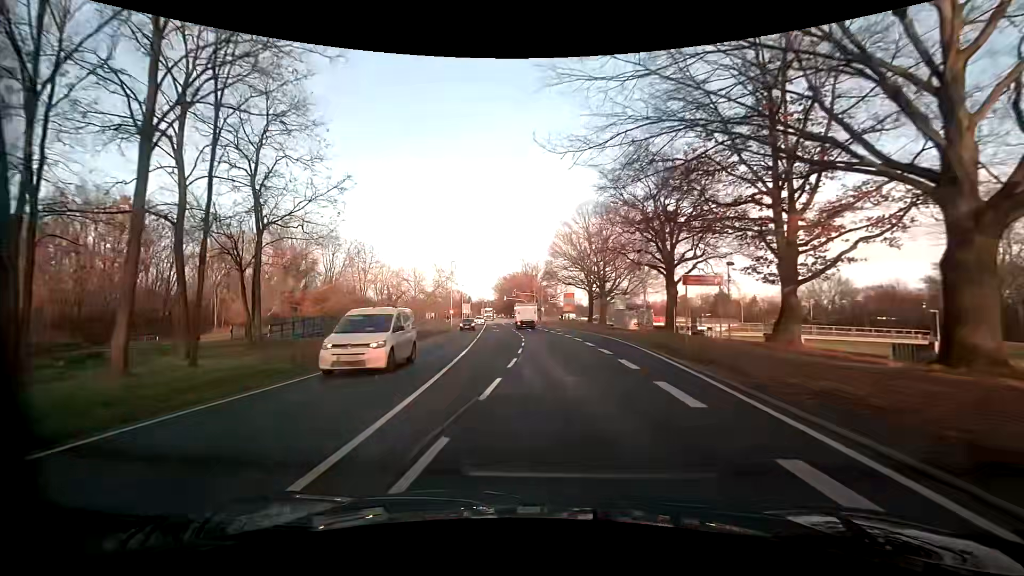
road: primary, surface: asphalt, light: Day
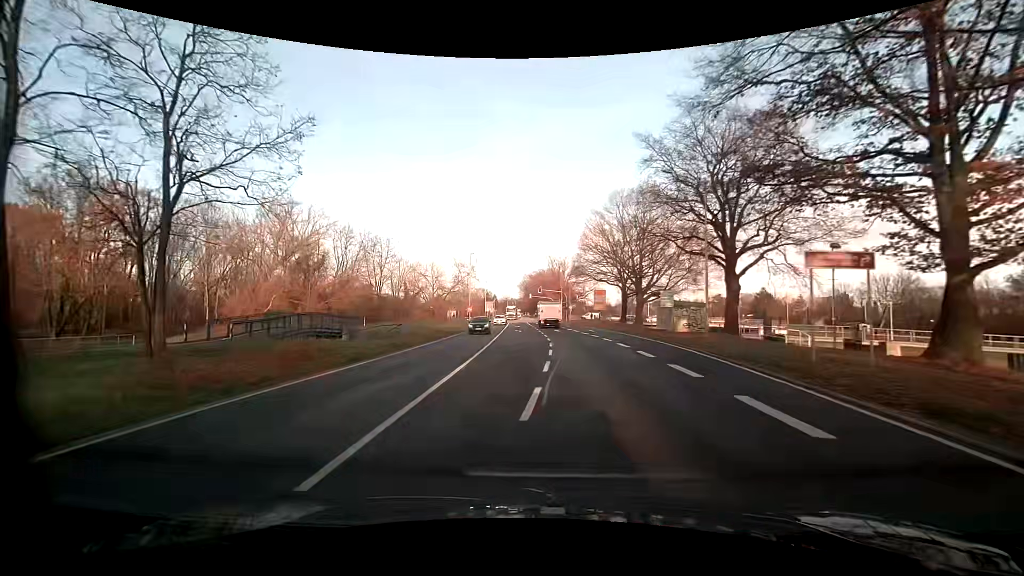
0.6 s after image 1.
(-0.1, +7.6) m; -2°
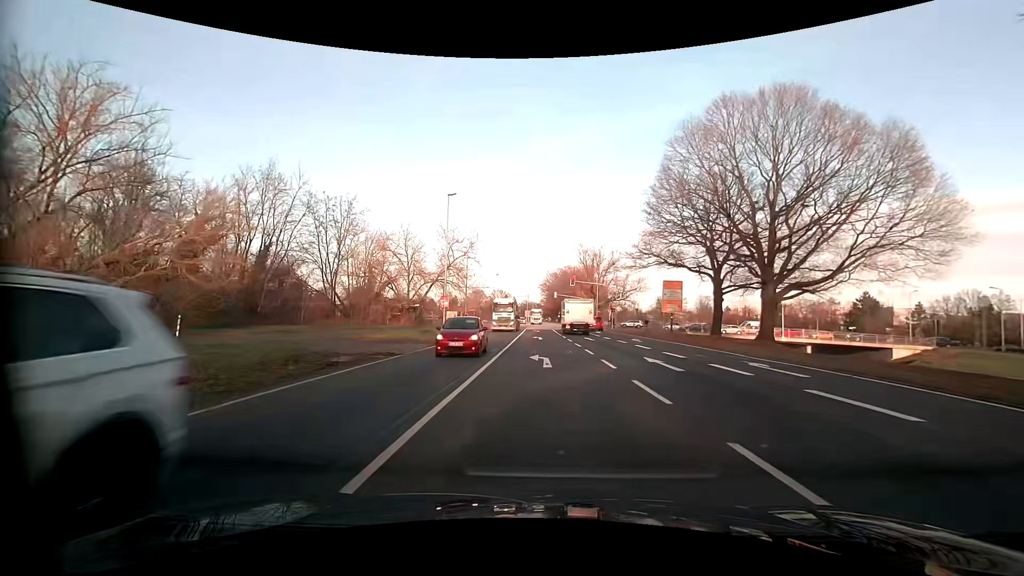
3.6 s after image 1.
(-1.4, +33.2) m; -3°
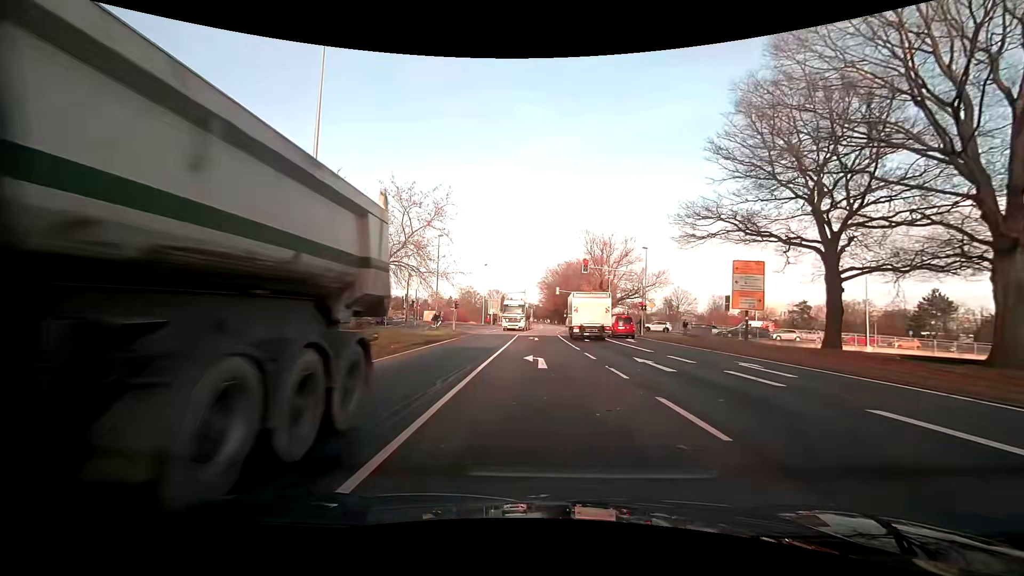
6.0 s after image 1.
(0.0, +20.0) m; +1°
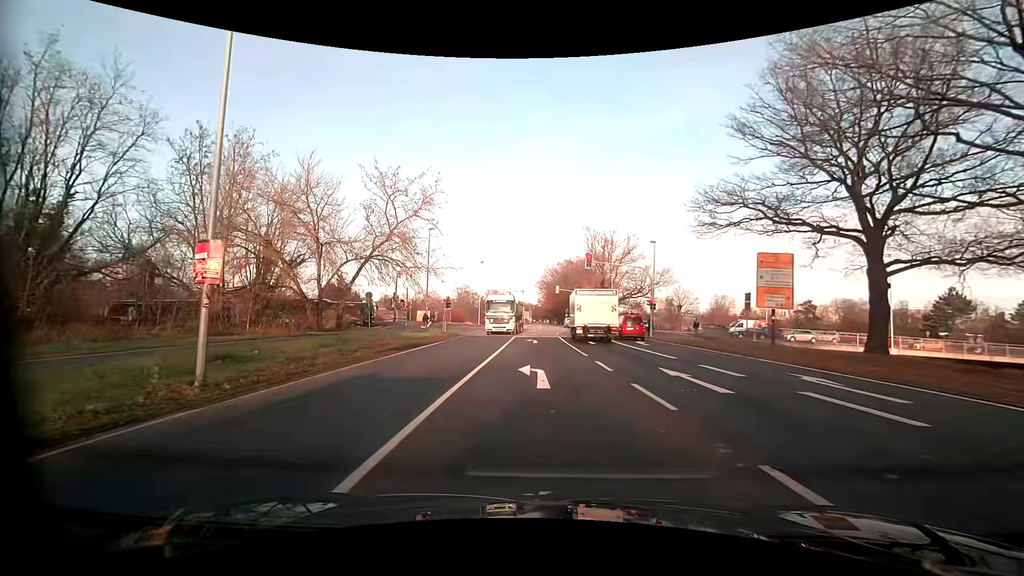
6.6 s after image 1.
(0.0, +4.1) m; 0°
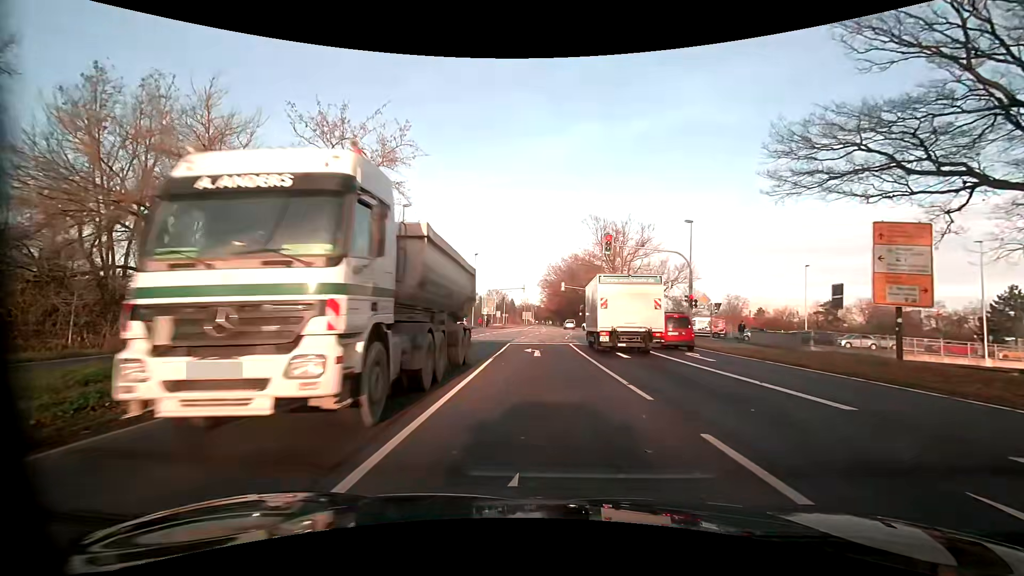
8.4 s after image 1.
(-0.1, +10.3) m; -1°
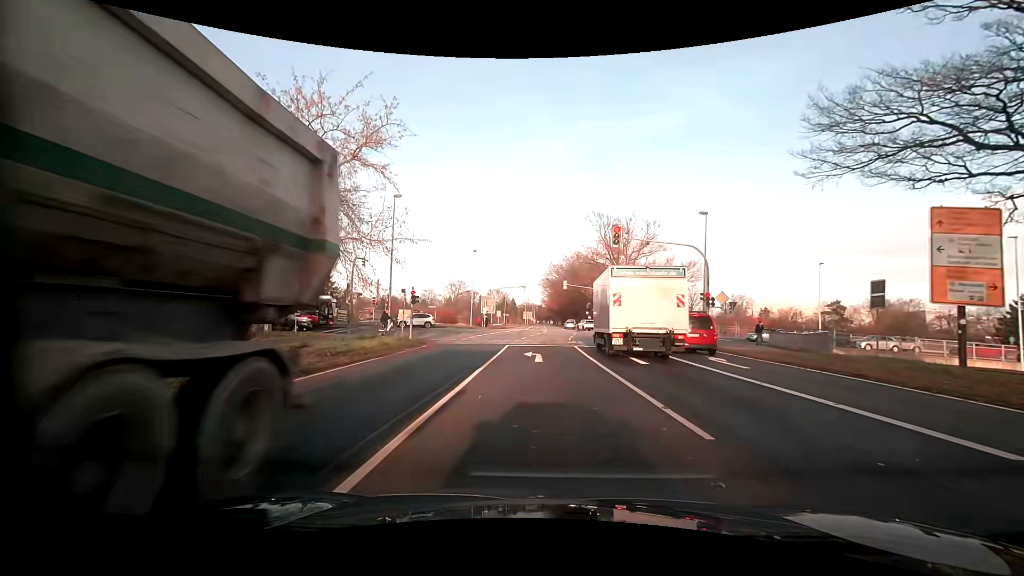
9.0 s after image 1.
(0.0, +2.8) m; 0°
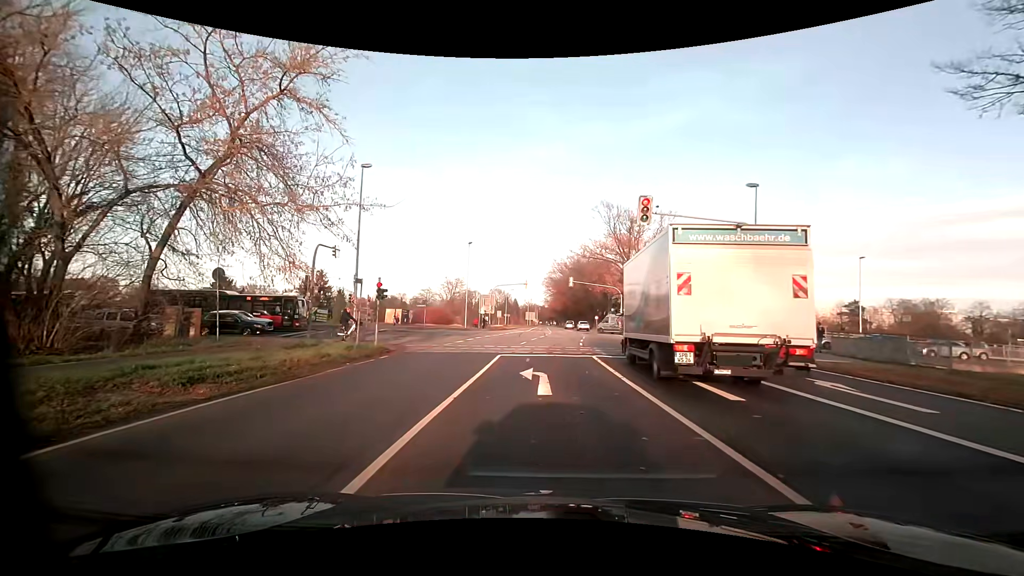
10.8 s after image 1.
(0.0, +7.2) m; 0°
